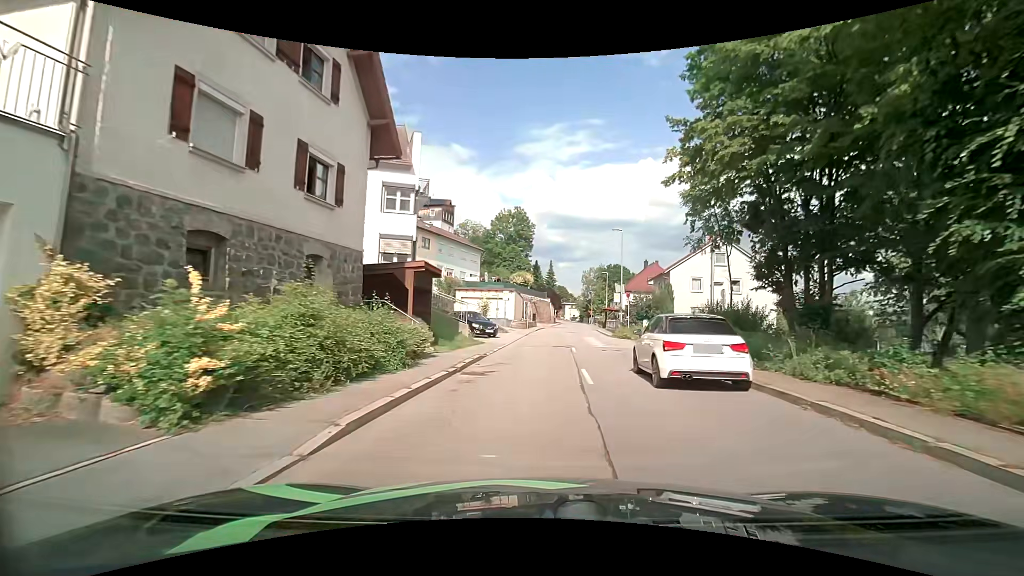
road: tertiary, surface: asphalt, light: Day
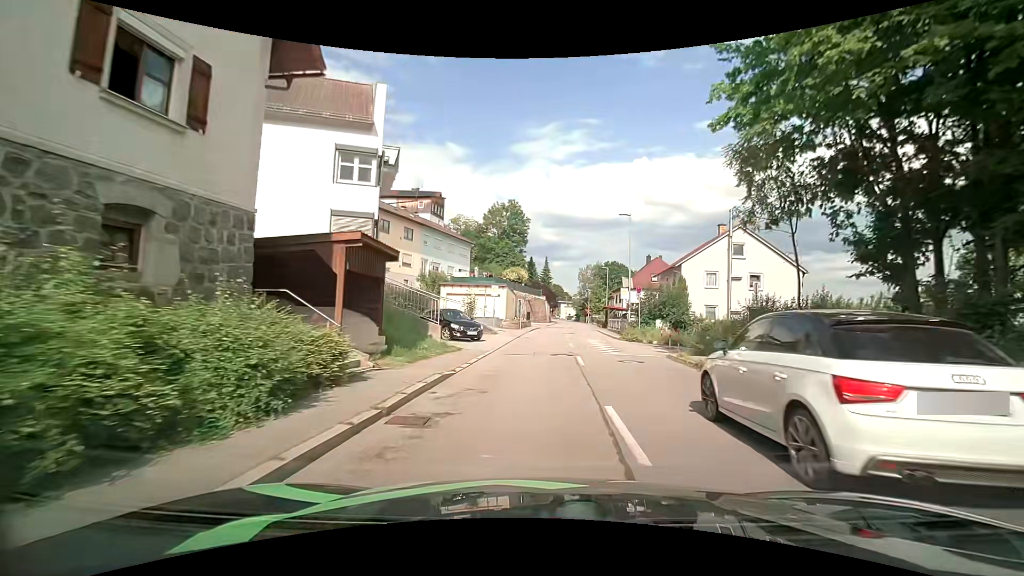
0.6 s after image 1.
(0.0, +5.5) m; 0°
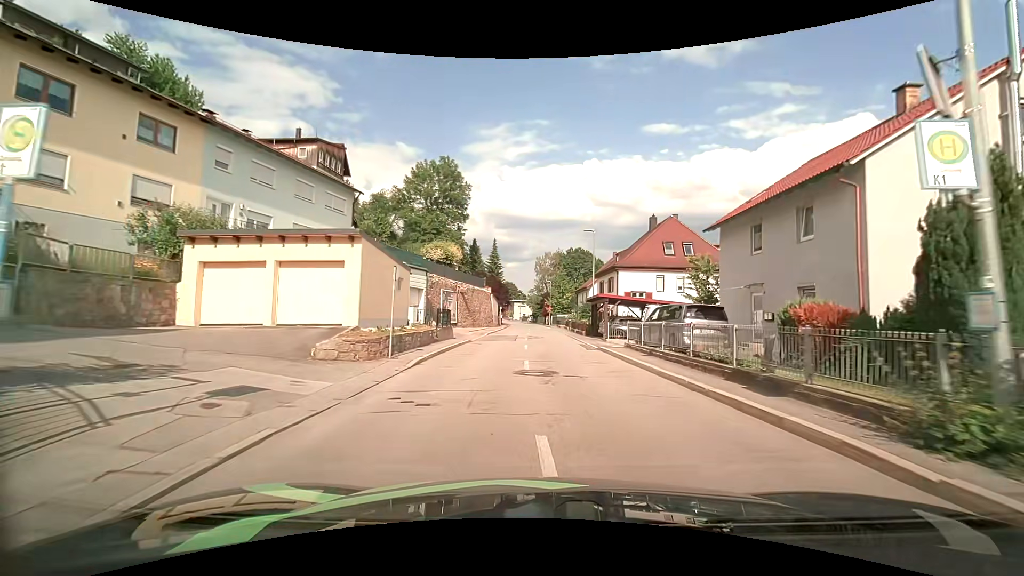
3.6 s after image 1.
(+1.6, +28.7) m; +6°
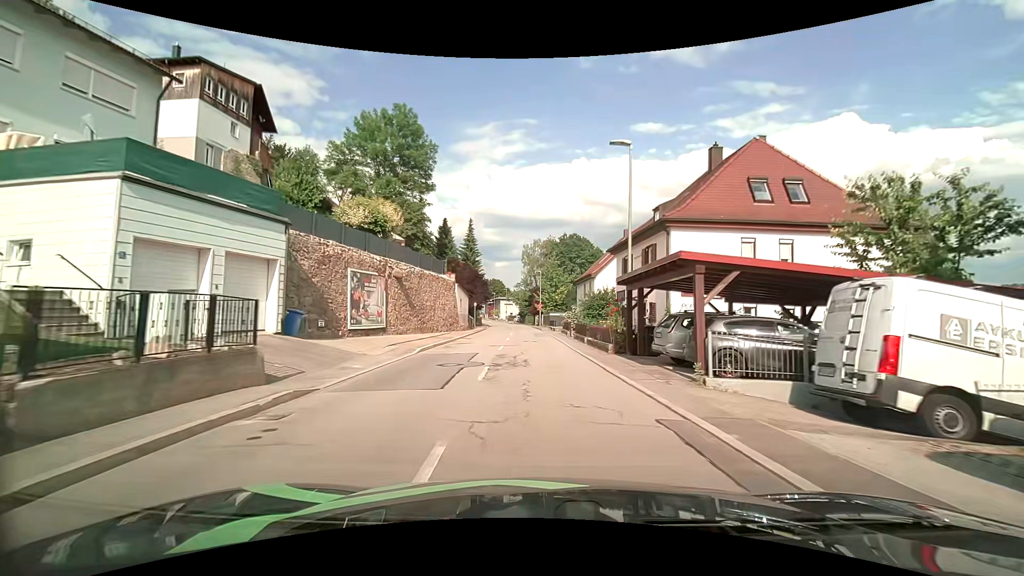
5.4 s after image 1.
(+0.3, +18.4) m; +1°
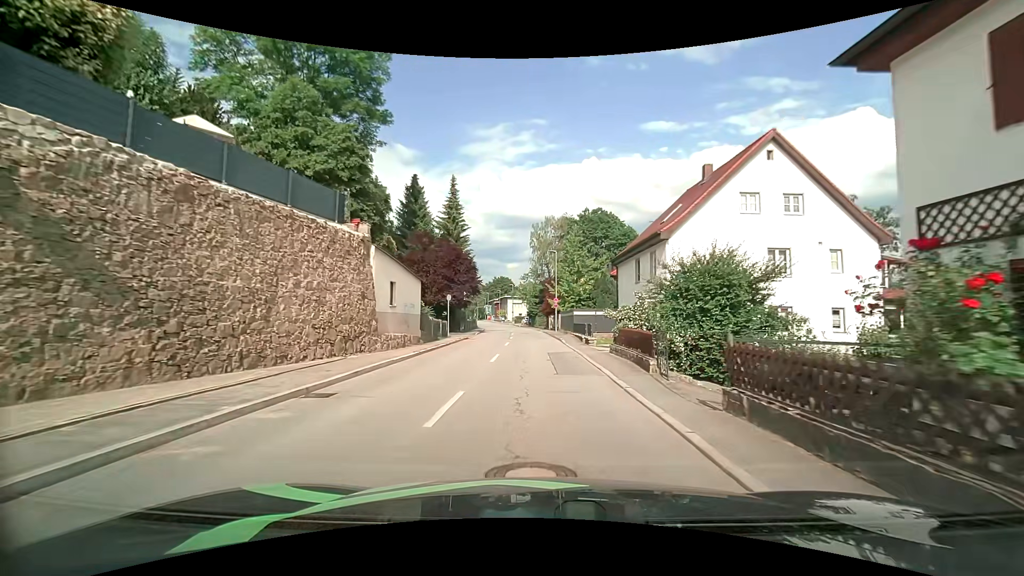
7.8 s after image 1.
(-0.3, +22.9) m; -2°
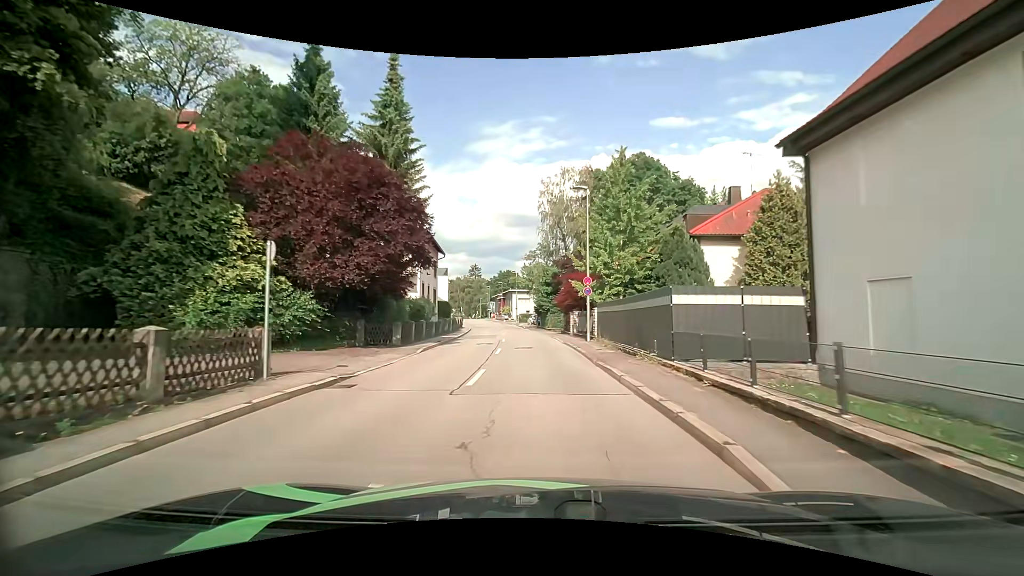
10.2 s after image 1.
(0.0, +23.8) m; 0°
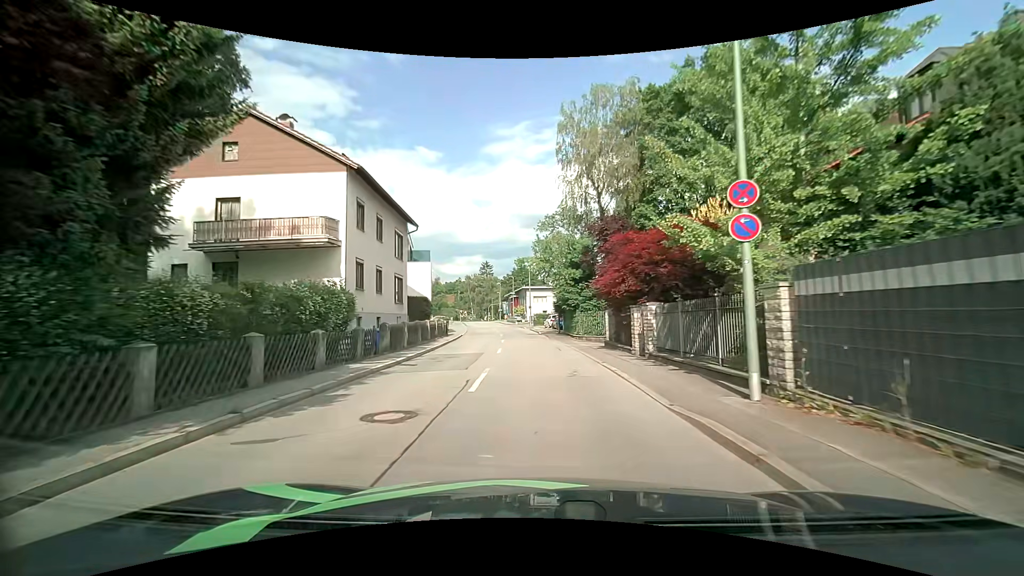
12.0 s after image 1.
(-0.4, +17.9) m; -2°
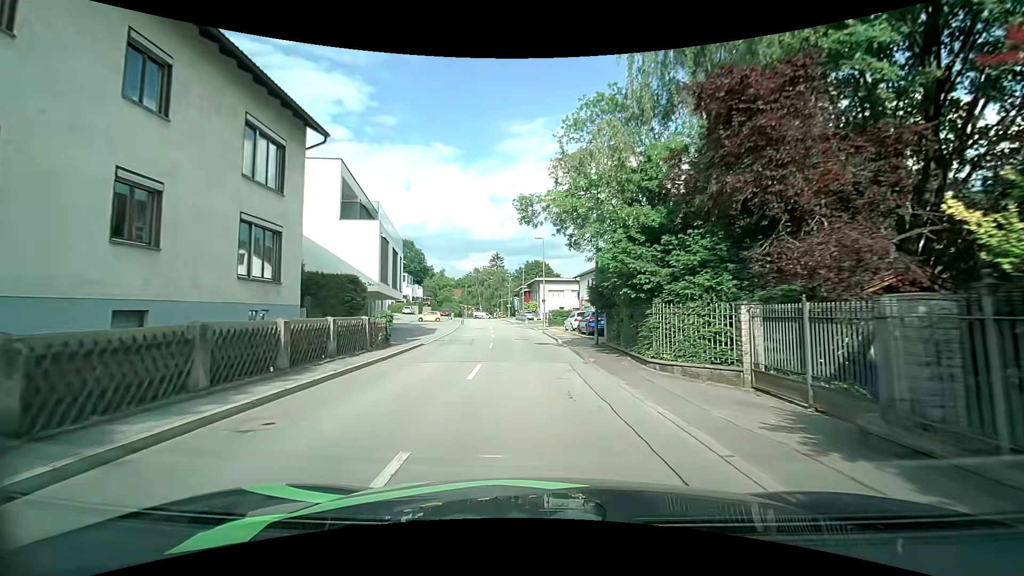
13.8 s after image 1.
(-0.2, +17.3) m; -2°
(0, +10) (0, +20) (-1, +30) (-2, +40) (-3, +50) (-4, +60) (-5, +70) (-6, +80) (-8, +90) (-9, +100) m
